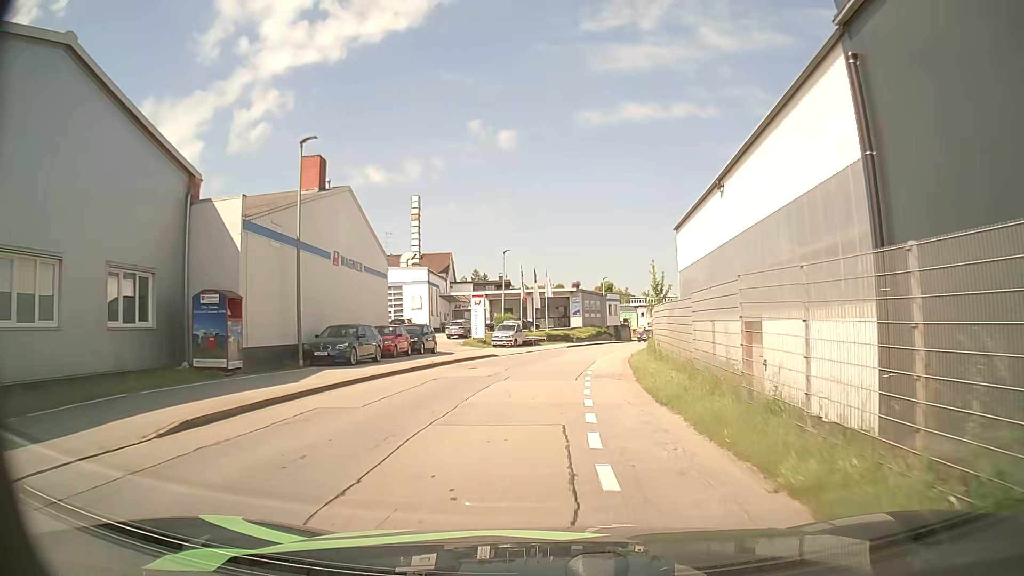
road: residential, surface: asphalt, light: Day
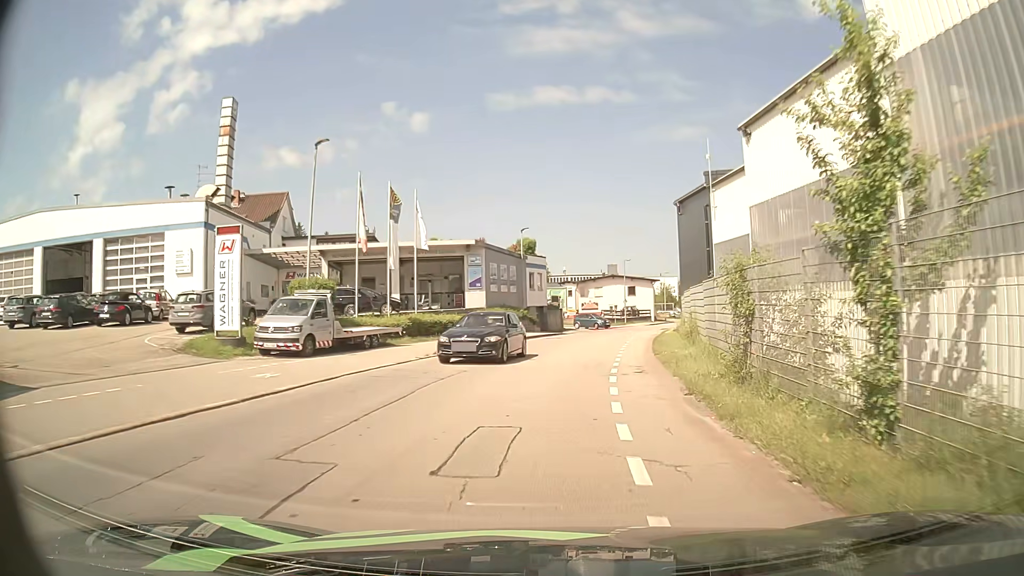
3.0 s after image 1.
(+1.6, +32.5) m; +7°
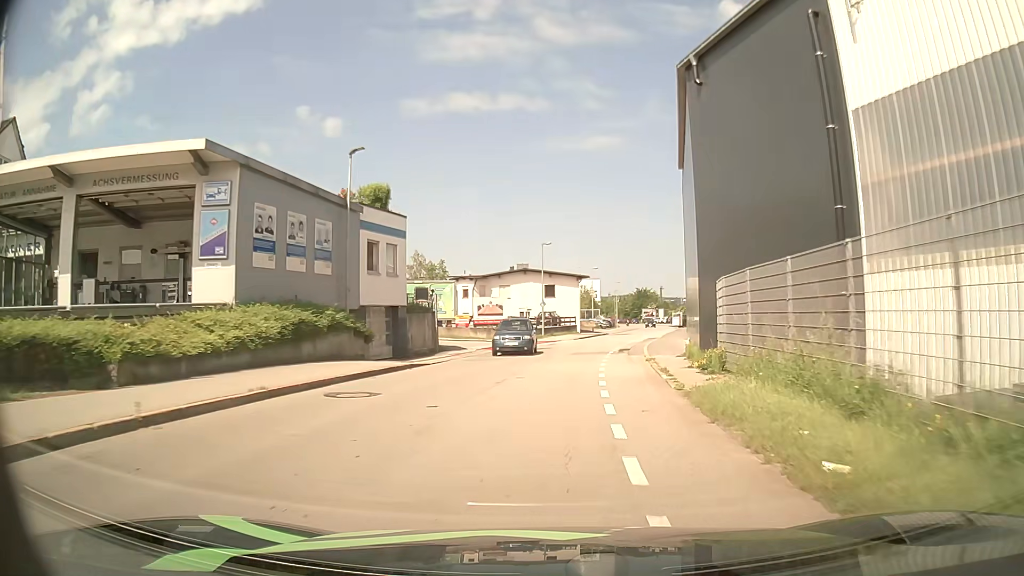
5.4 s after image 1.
(+2.1, +26.4) m; +8°
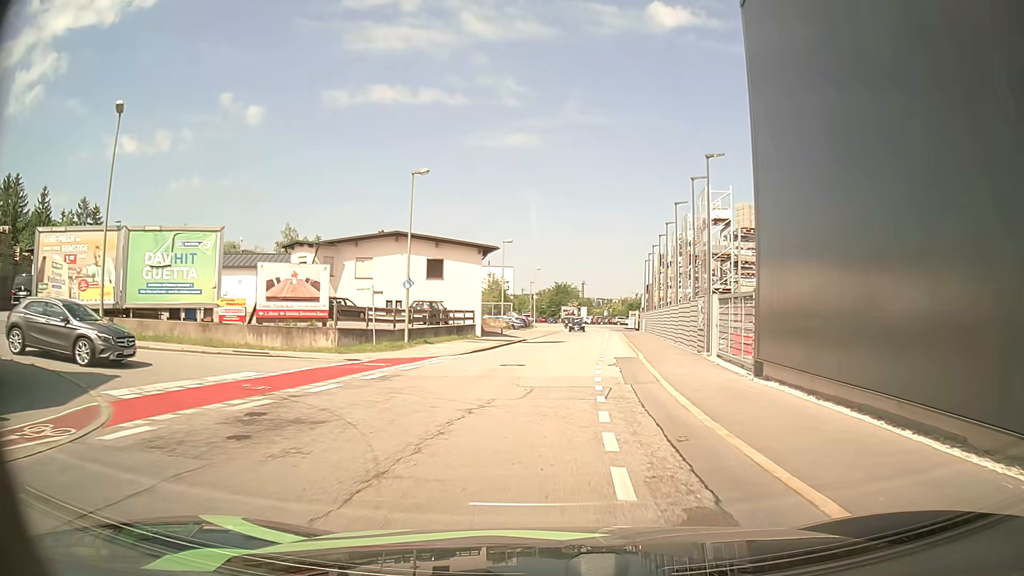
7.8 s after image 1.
(+1.7, +26.9) m; +8°
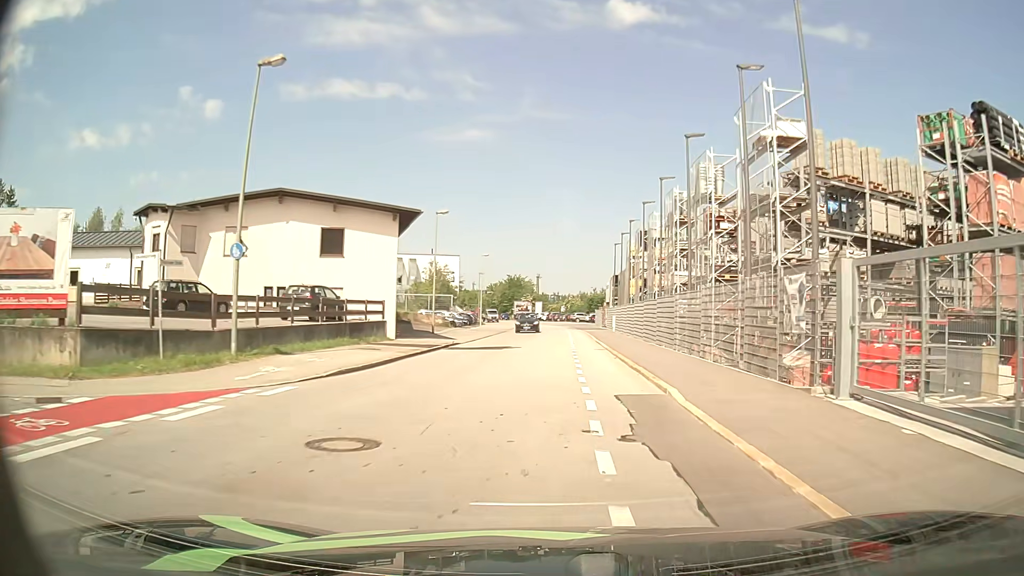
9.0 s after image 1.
(+0.5, +13.6) m; +4°
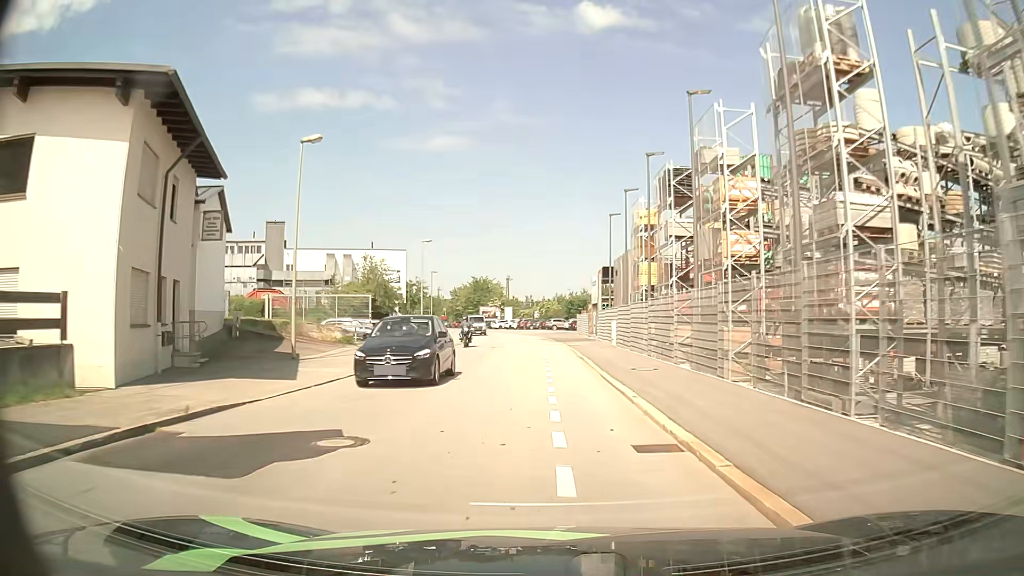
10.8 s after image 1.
(+0.6, +20.5) m; +3°
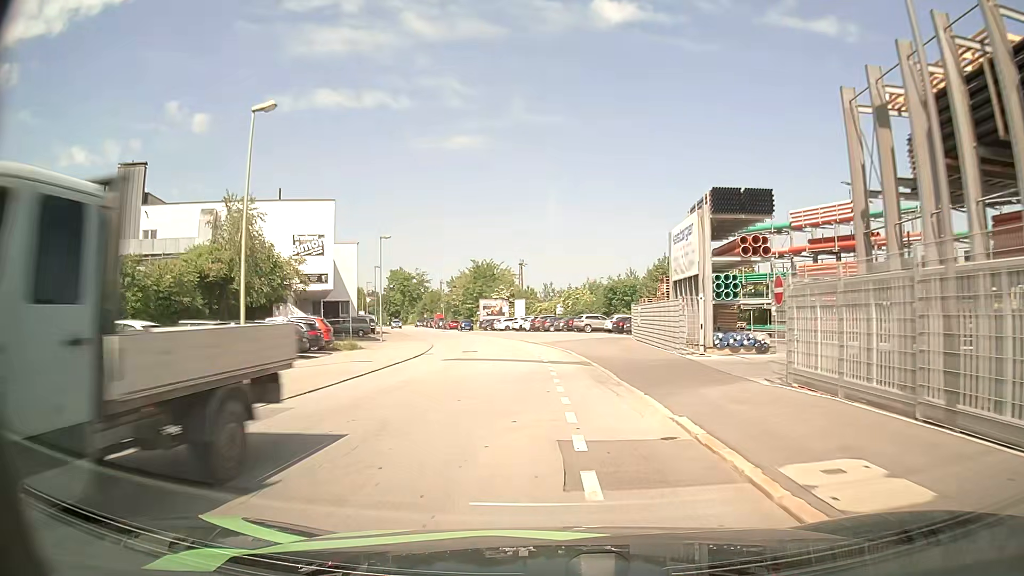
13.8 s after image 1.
(-0.6, +34.8) m; -2°
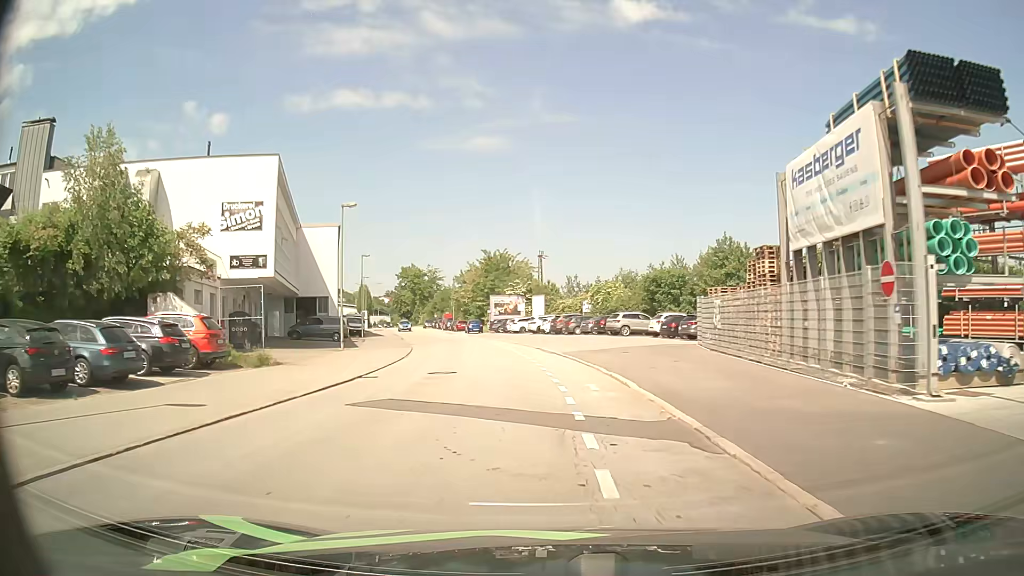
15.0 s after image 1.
(-0.2, +14.1) m; -2°
(0, +10) (-1, +20) (-2, +30) (-4, +40) (-6, +50) (-8, +59) (-11, +69) (-13, +79) (-16, +88) (-18, +98) m
